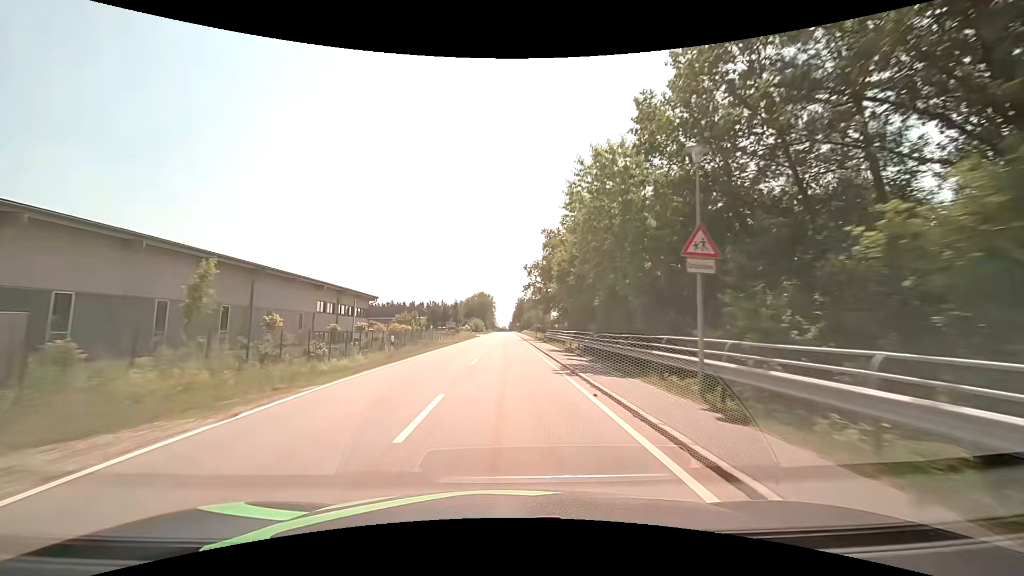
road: tertiary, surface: asphalt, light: Day
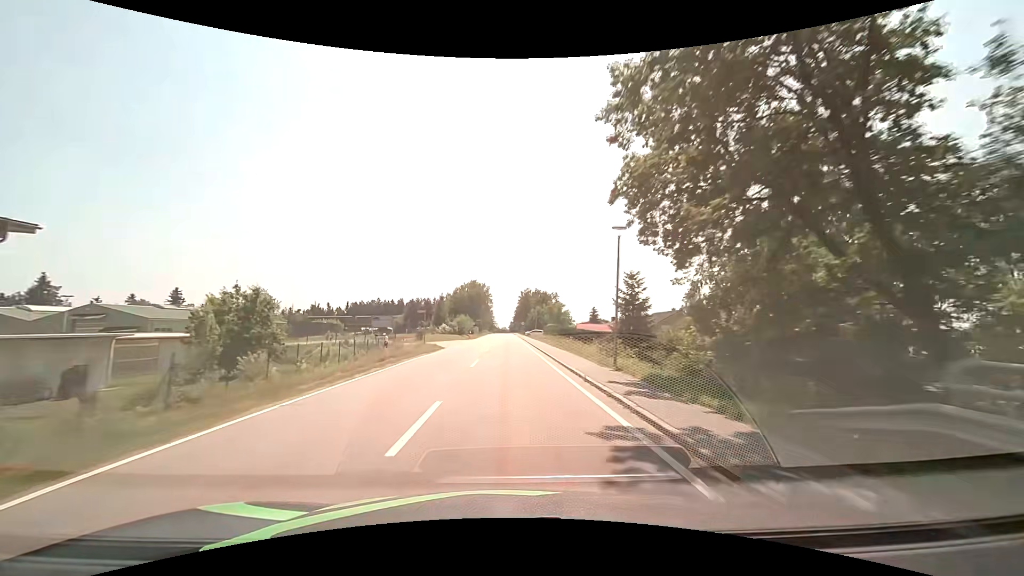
(-0.2, +49.3) m; 0°
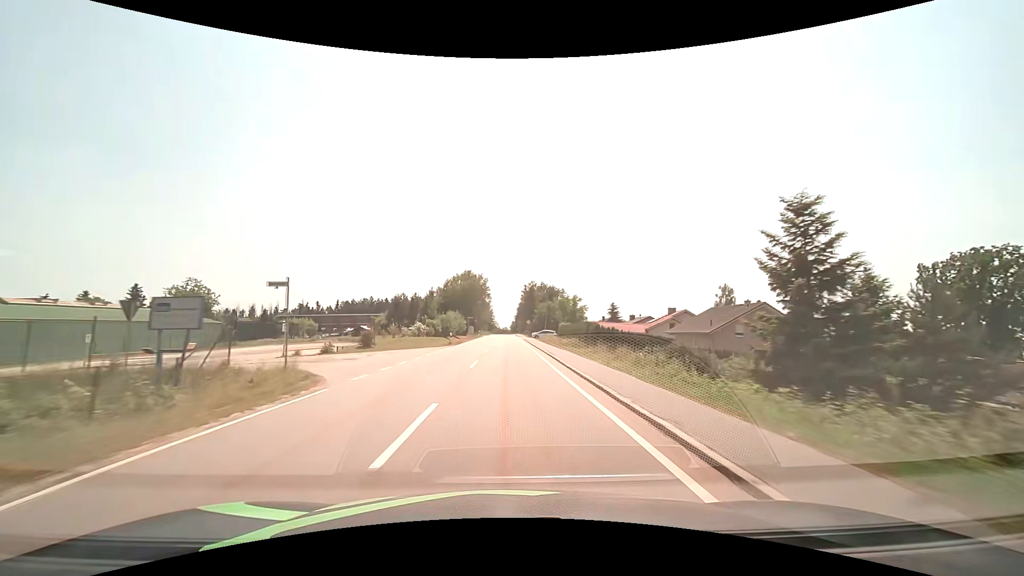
(0.0, +24.8) m; 0°
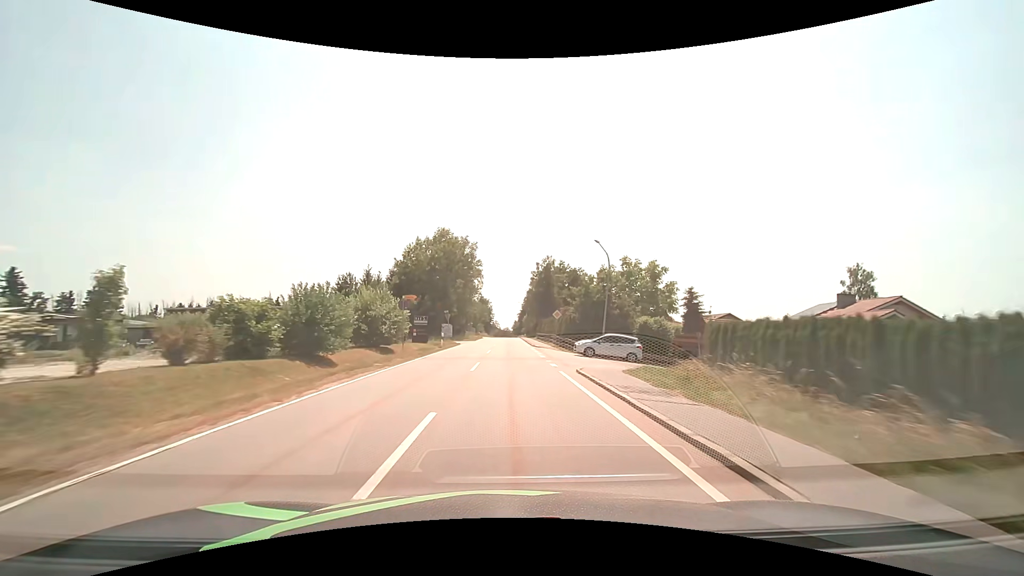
(-0.1, +49.9) m; 0°
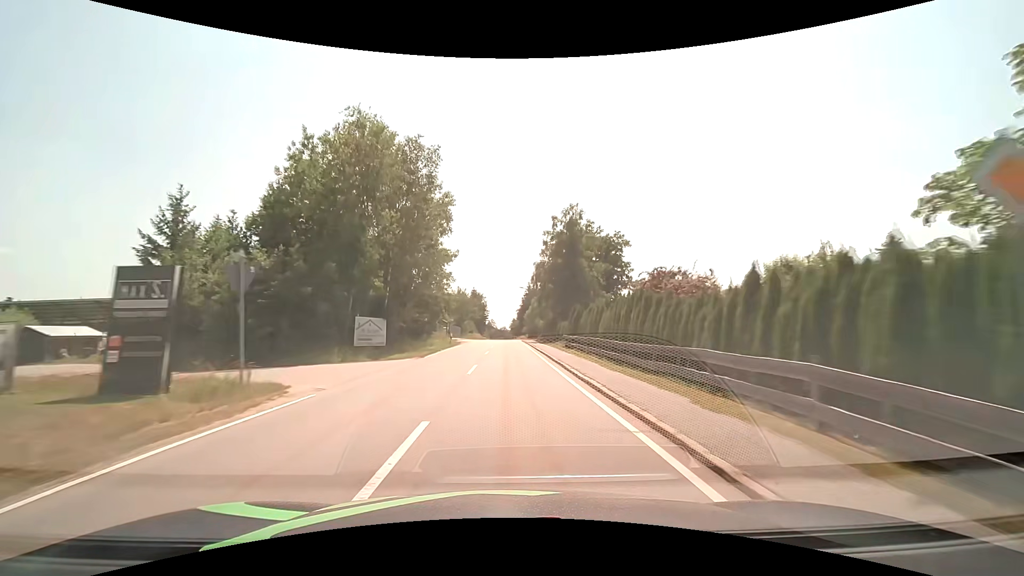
(+0.1, +37.5) m; 0°
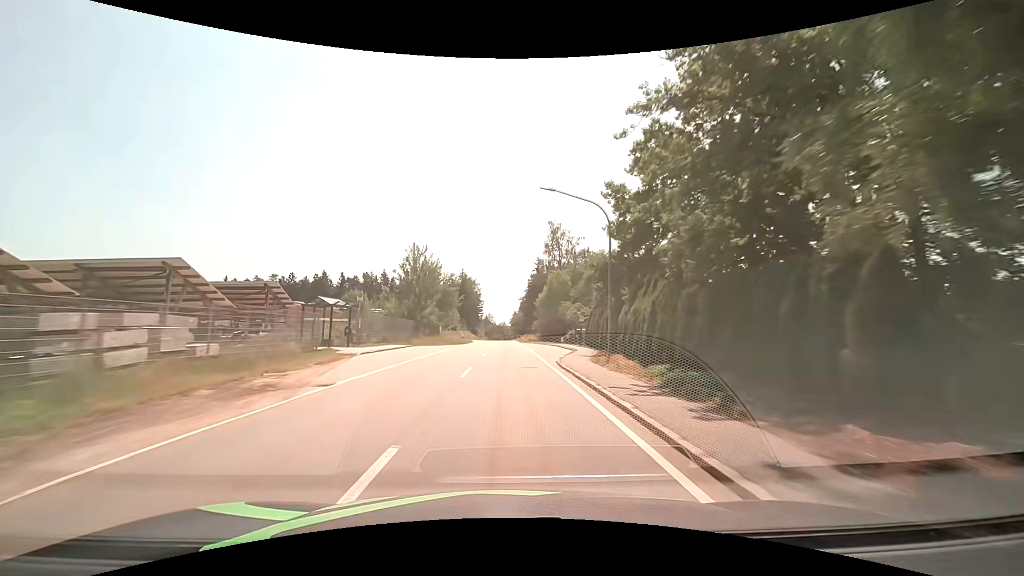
(+0.1, +50.1) m; 0°
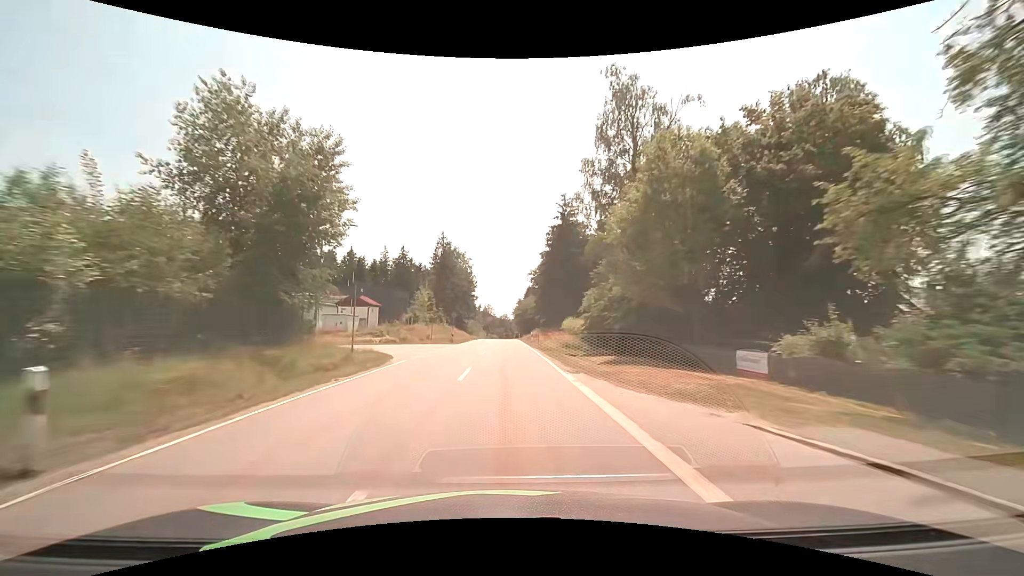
(-0.1, +50.4) m; 0°
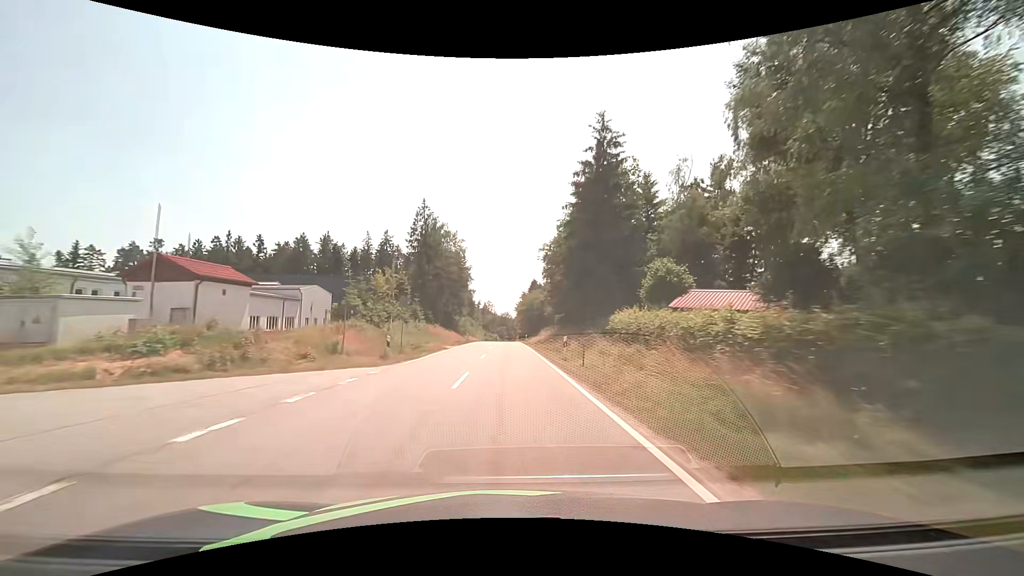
(-0.1, +25.2) m; 0°
(0, +10) (0, +20) (0, +30) (0, +40) (0, +50) (0, +60) (0, +70) (0, +80) (0, +90) (0, +100) m
